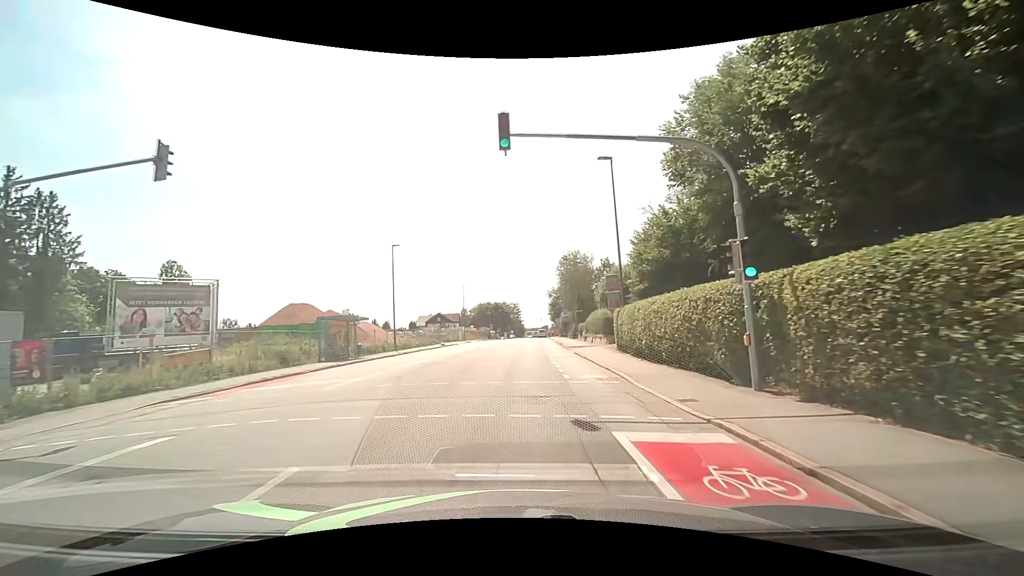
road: tertiary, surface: asphalt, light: Day
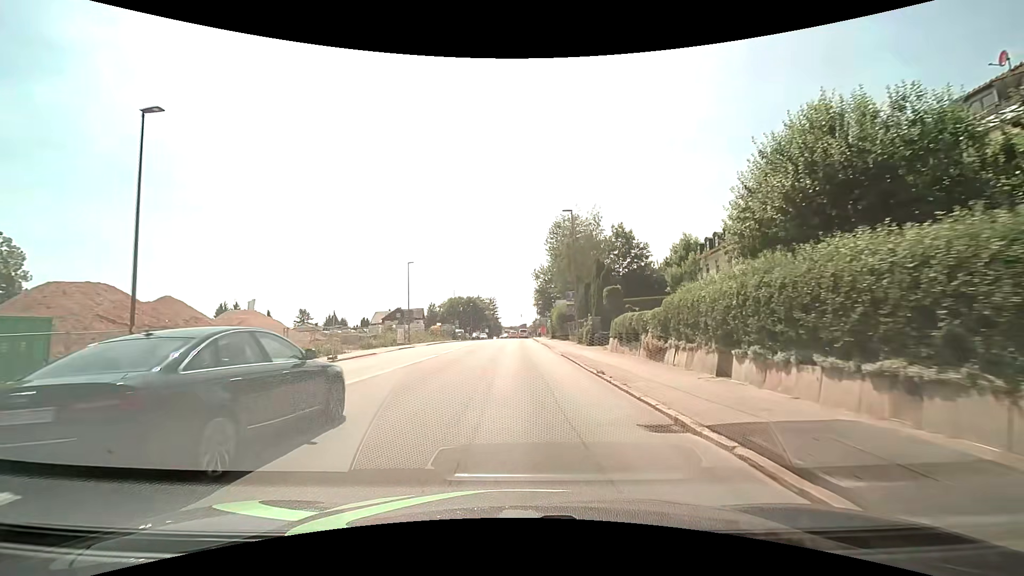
(+0.7, +30.1) m; +2°
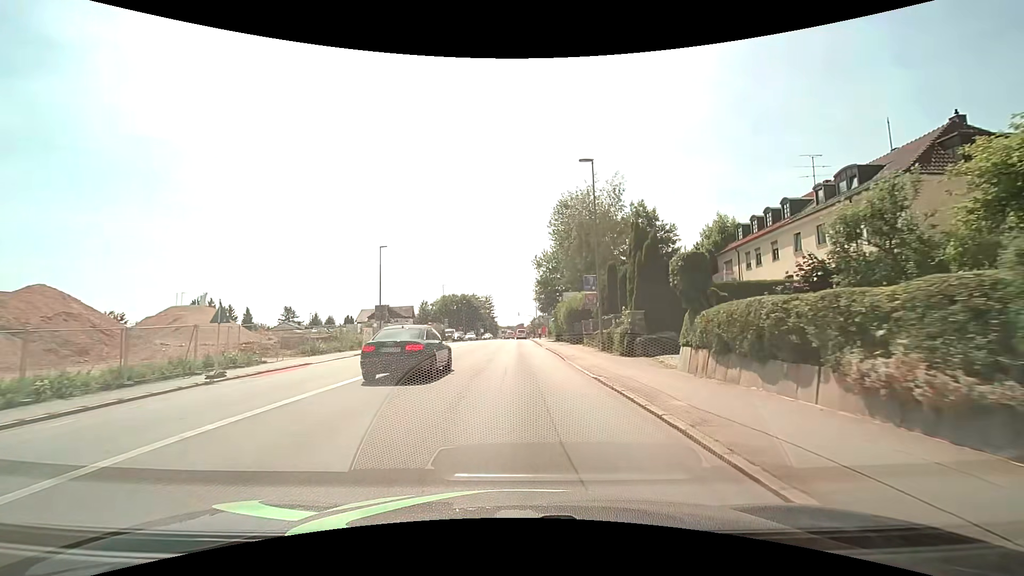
(+0.1, +11.7) m; 0°
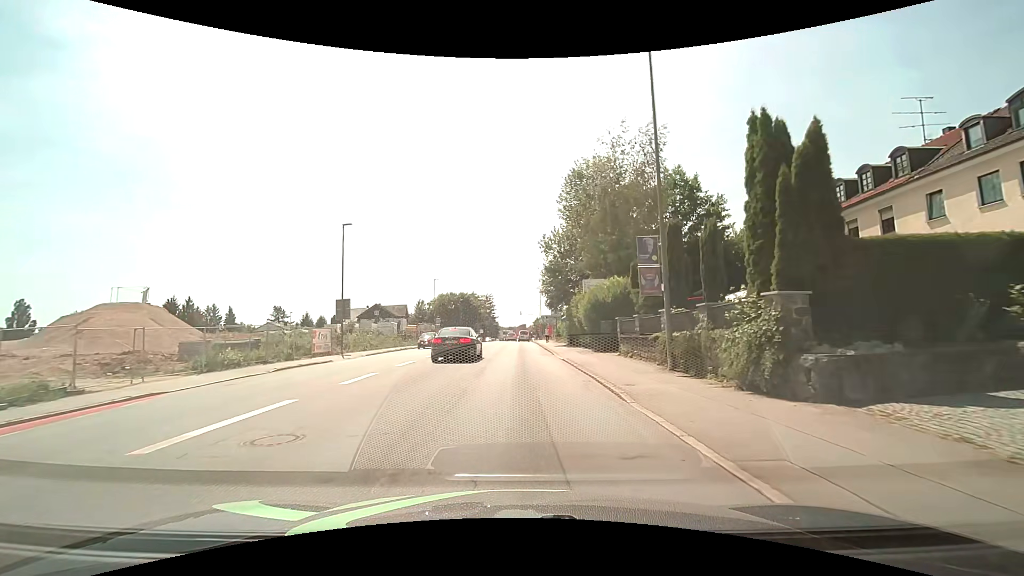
(0.0, +11.4) m; 0°
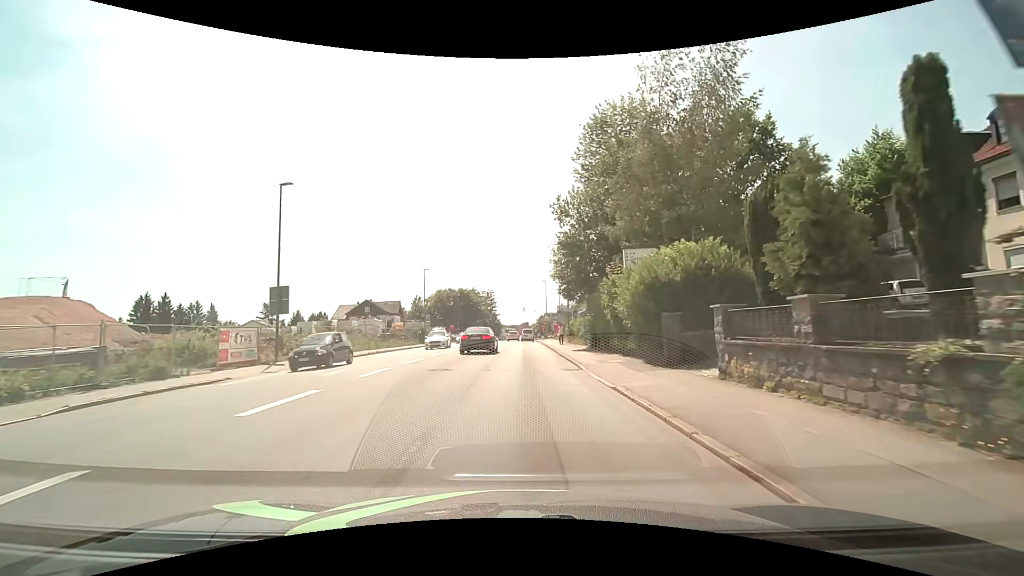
(-0.1, +10.9) m; -1°
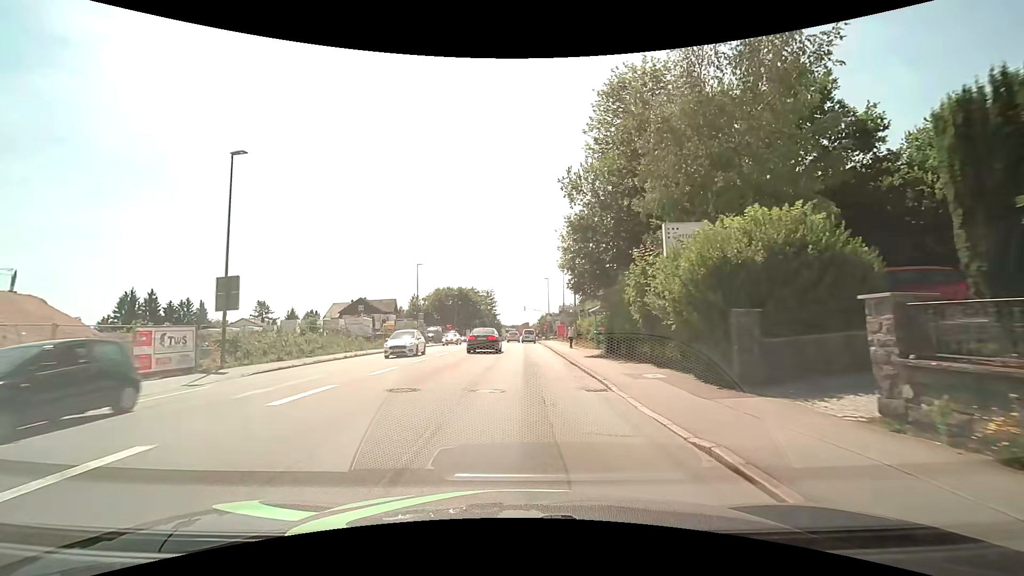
(0.0, +5.1) m; 0°
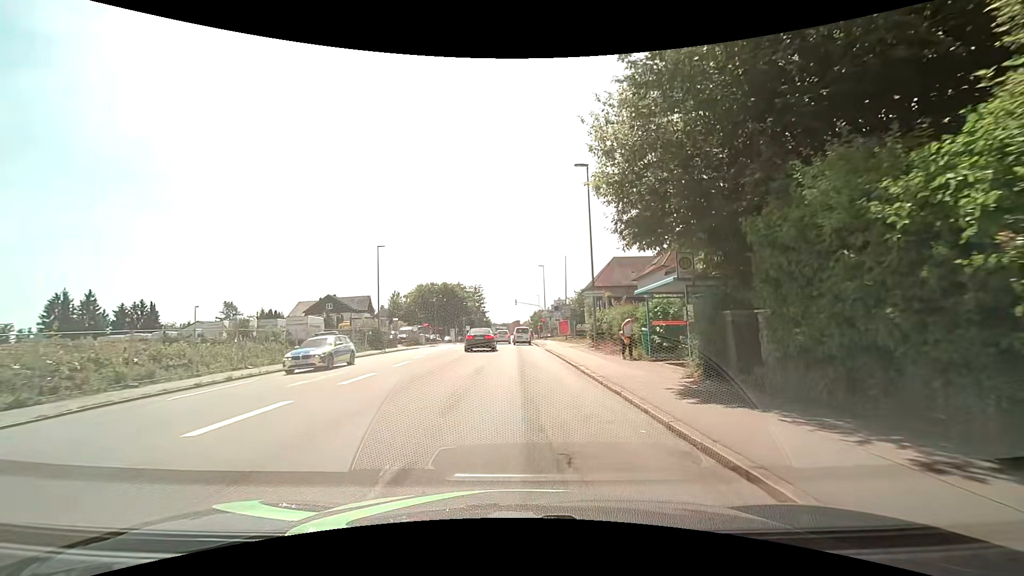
(0.0, +13.7) m; +2°
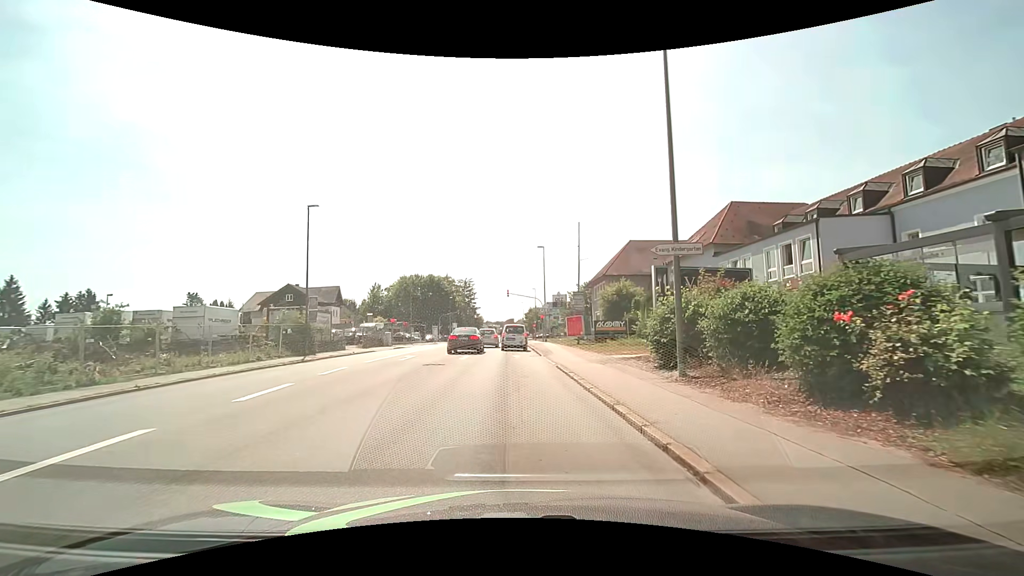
(0.0, +15.0) m; 0°
(0, +10) (0, +20) (0, +30) (-1, +40) (-1, +50) (-1, +60) (-1, +70) (-1, +80) (-1, +90) (-1, +100) m
